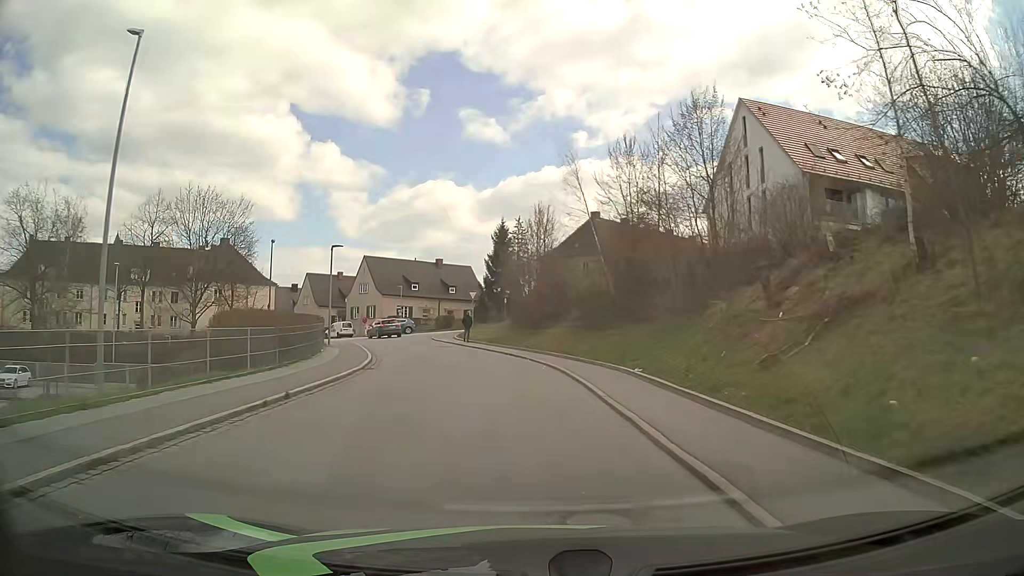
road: residential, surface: asphalt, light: Day
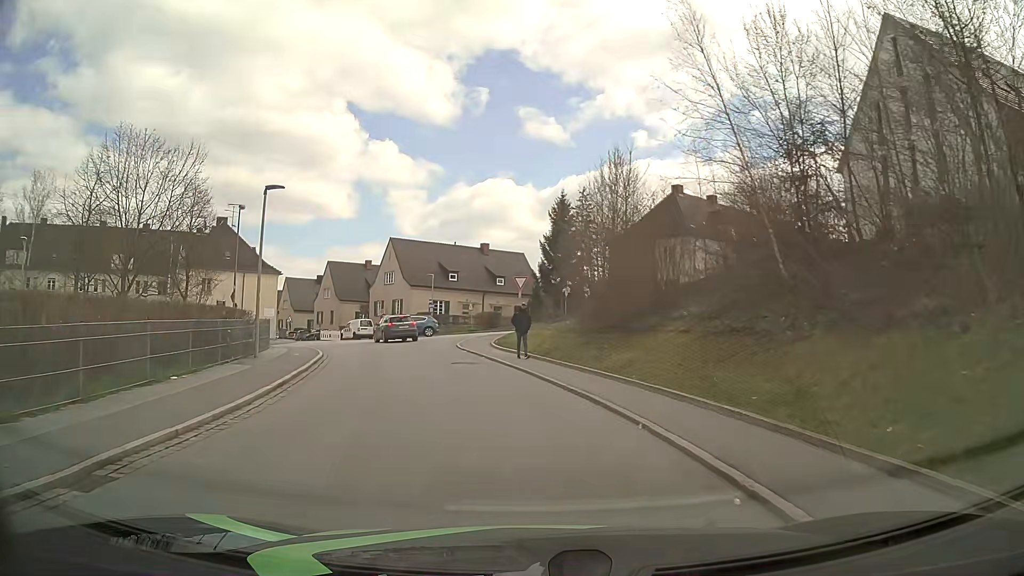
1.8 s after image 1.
(-0.7, +15.4) m; -5°
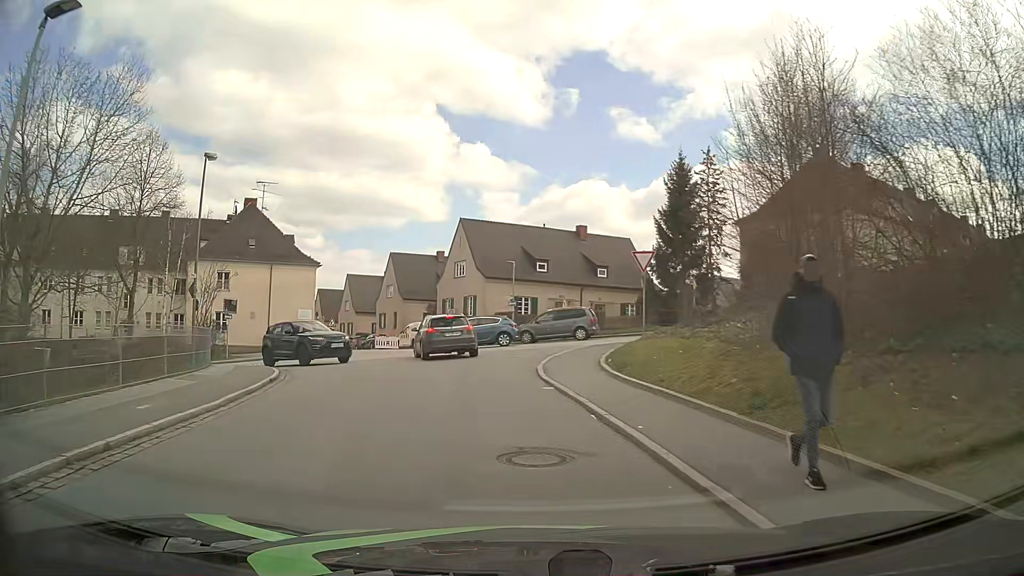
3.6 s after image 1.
(-0.8, +13.5) m; -8°
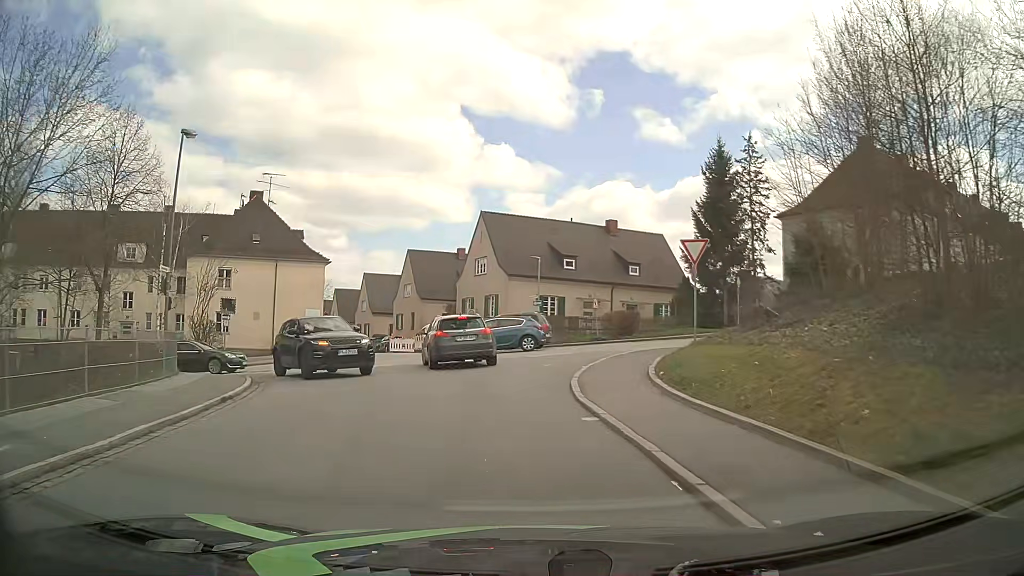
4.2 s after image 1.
(0.0, +3.6) m; -2°
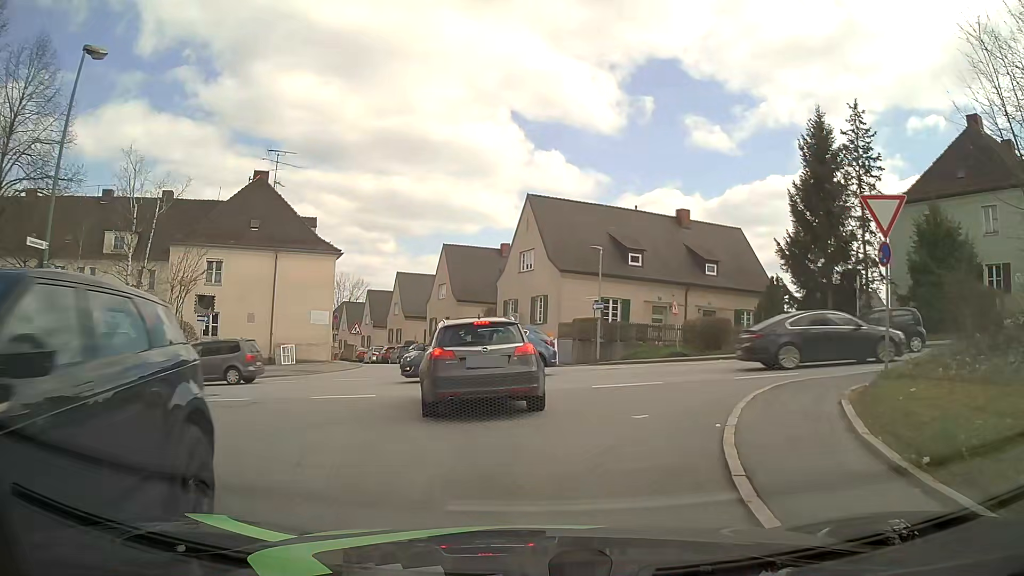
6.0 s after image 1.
(-0.3, +8.0) m; -5°
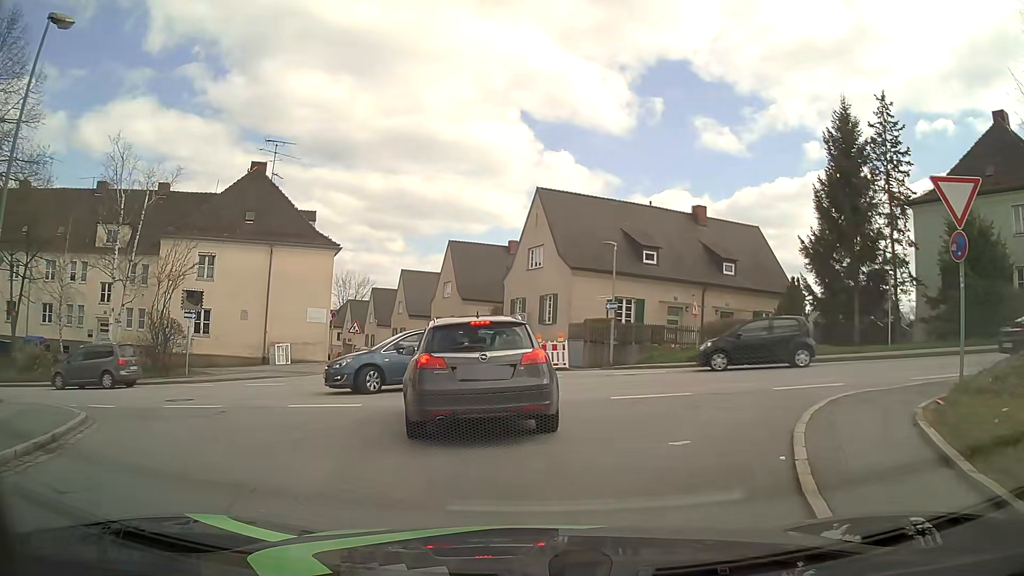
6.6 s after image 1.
(0.0, +1.9) m; +1°
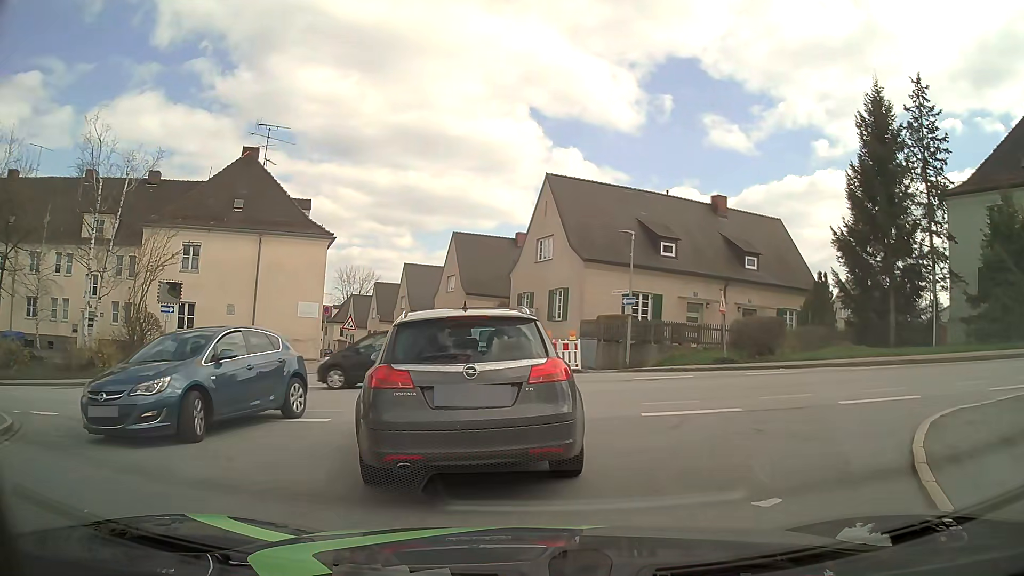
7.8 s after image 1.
(0.0, +2.4) m; -1°
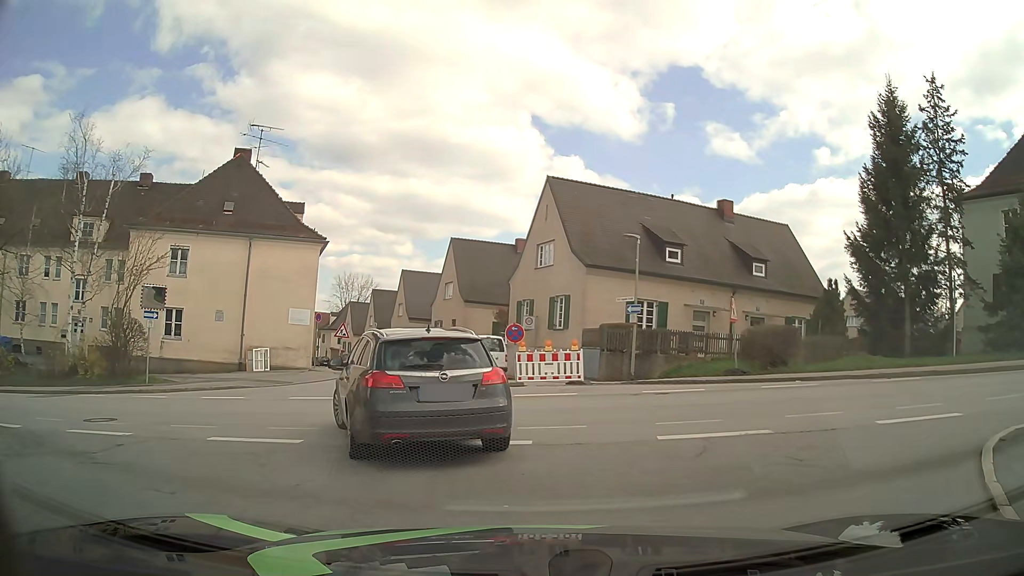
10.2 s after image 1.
(0.0, +1.4) m; 0°
